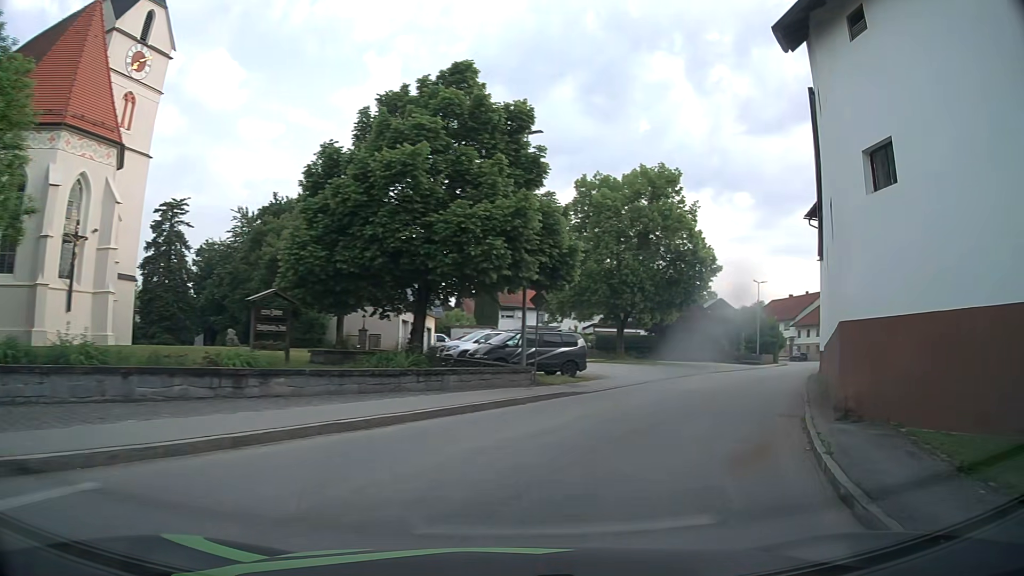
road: tertiary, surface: asphalt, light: Day
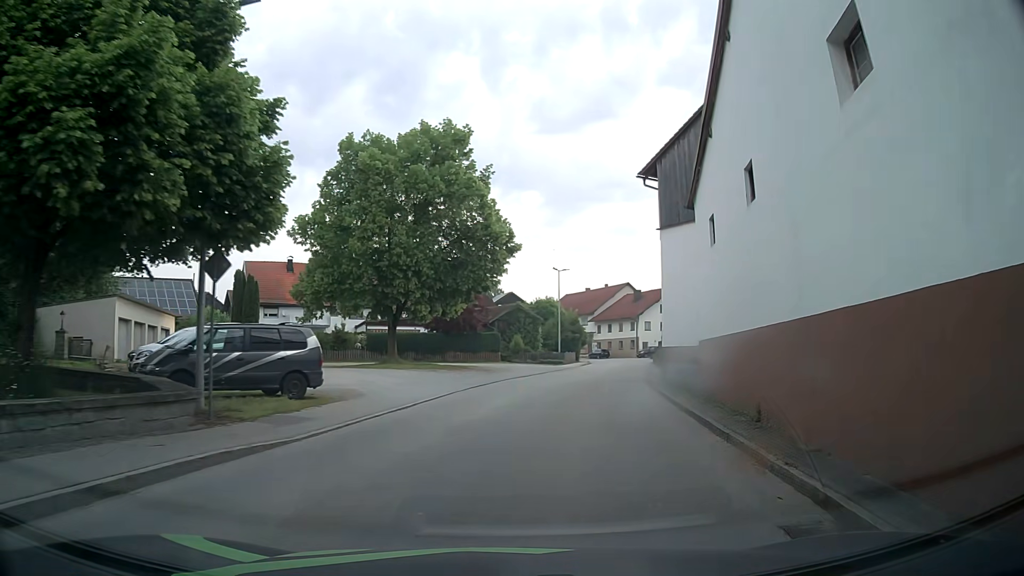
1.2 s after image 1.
(+1.9, +9.4) m; +19°
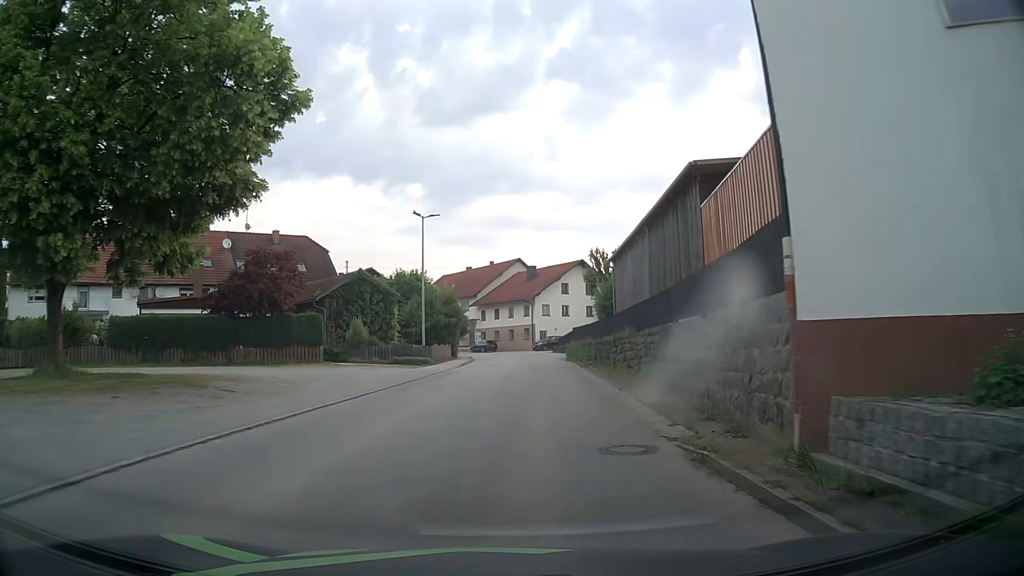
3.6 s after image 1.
(+2.5, +22.0) m; +10°
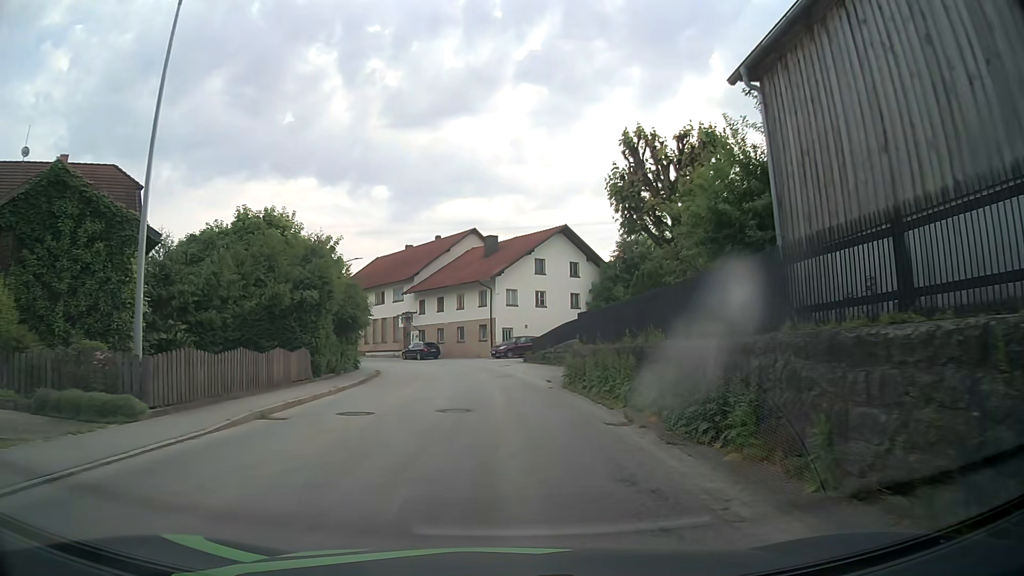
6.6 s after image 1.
(+1.4, +26.4) m; +4°
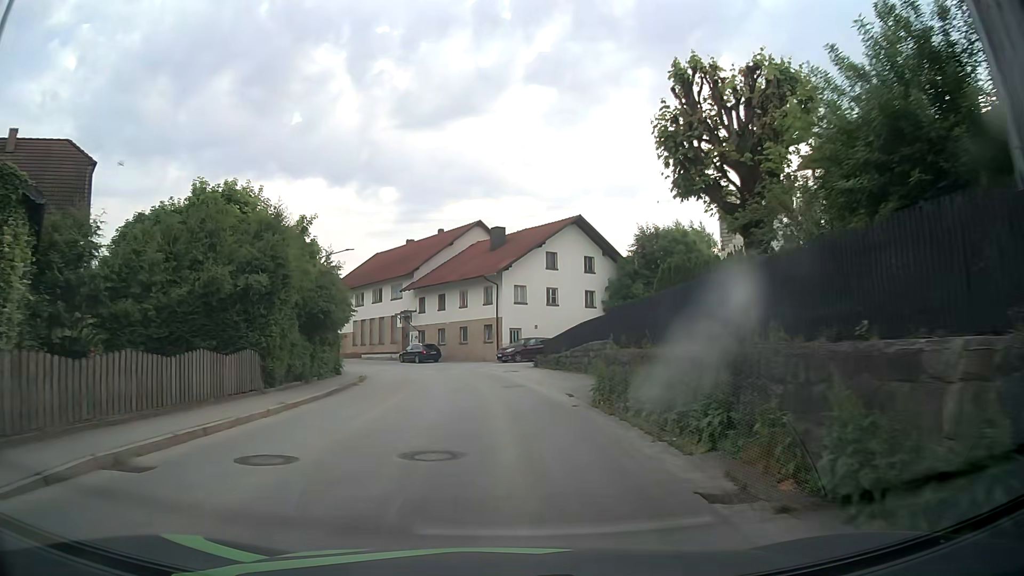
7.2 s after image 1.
(0.0, +5.4) m; -1°
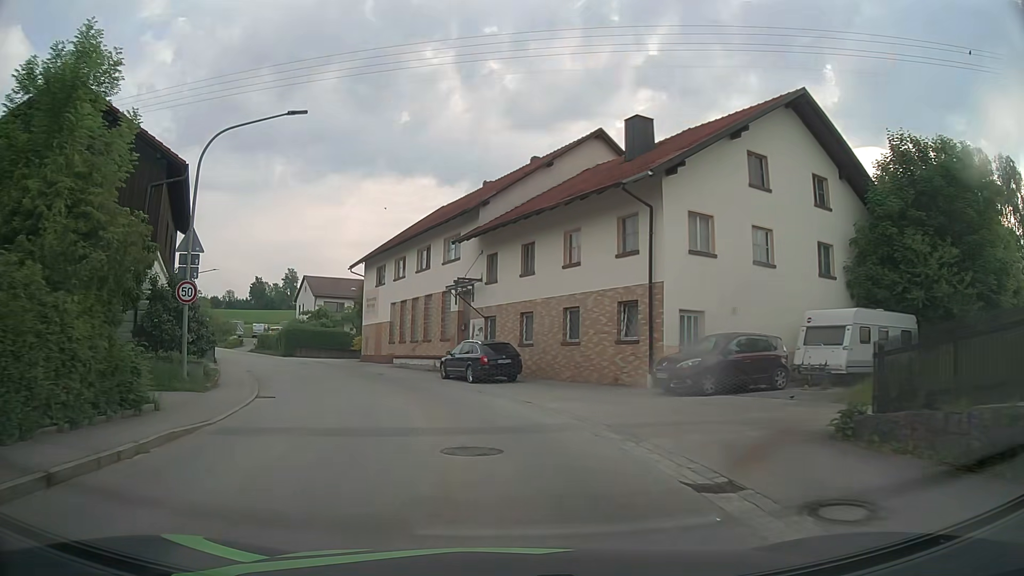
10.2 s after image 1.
(-1.3, +27.6) m; -9°
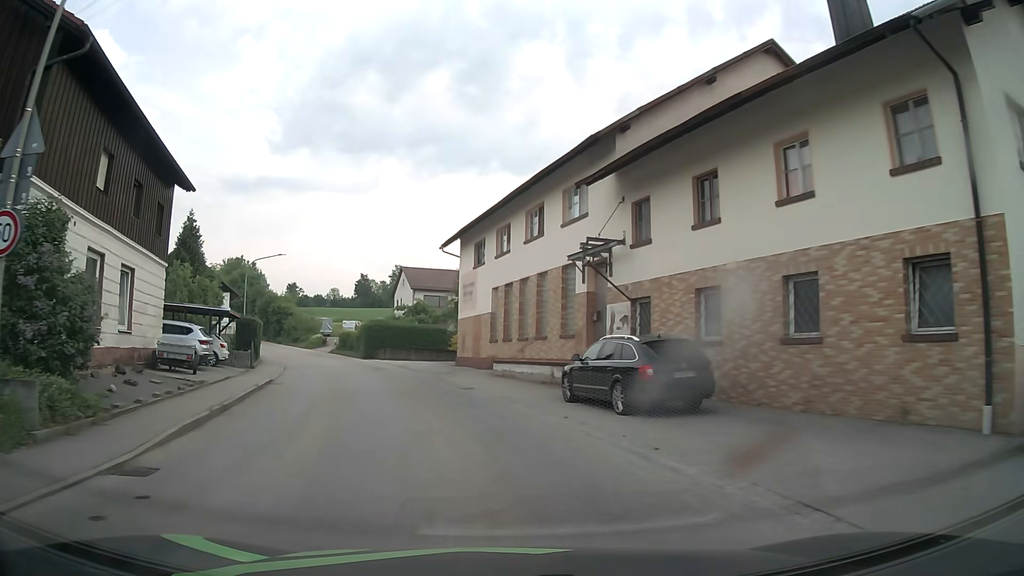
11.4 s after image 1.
(-0.8, +11.2) m; -9°
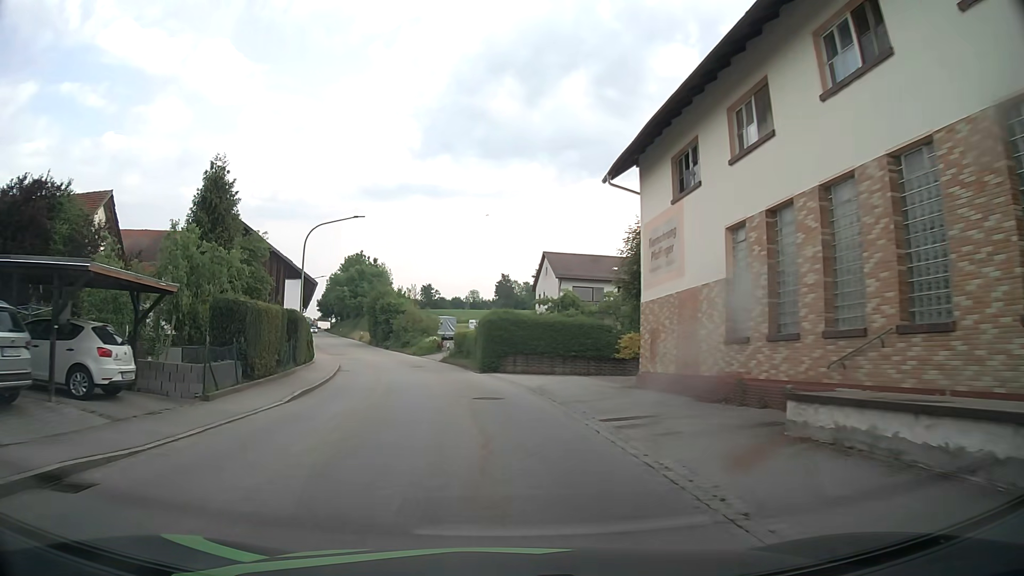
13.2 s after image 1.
(-2.2, +17.6) m; -12°
